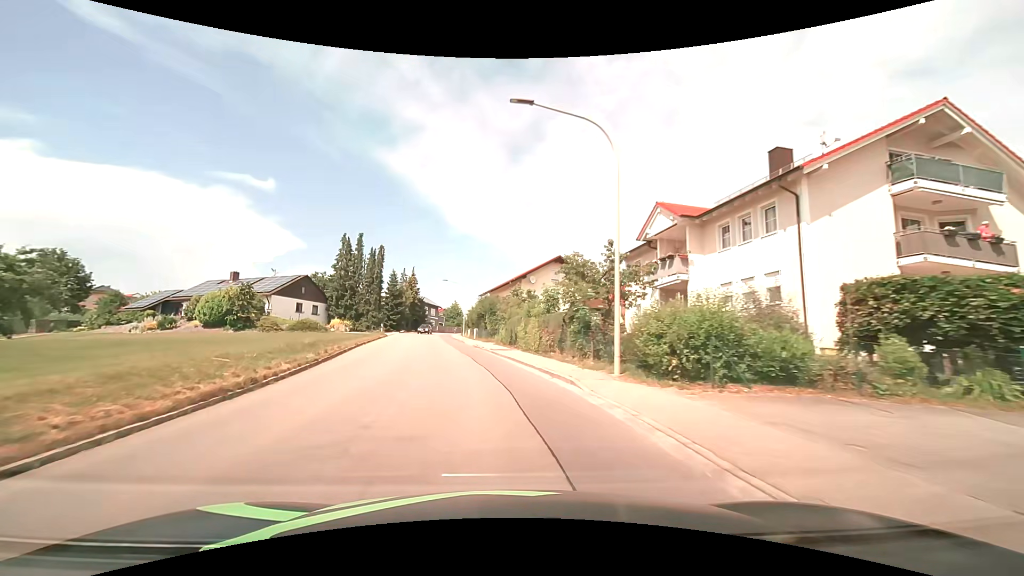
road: tertiary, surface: asphalt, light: Day
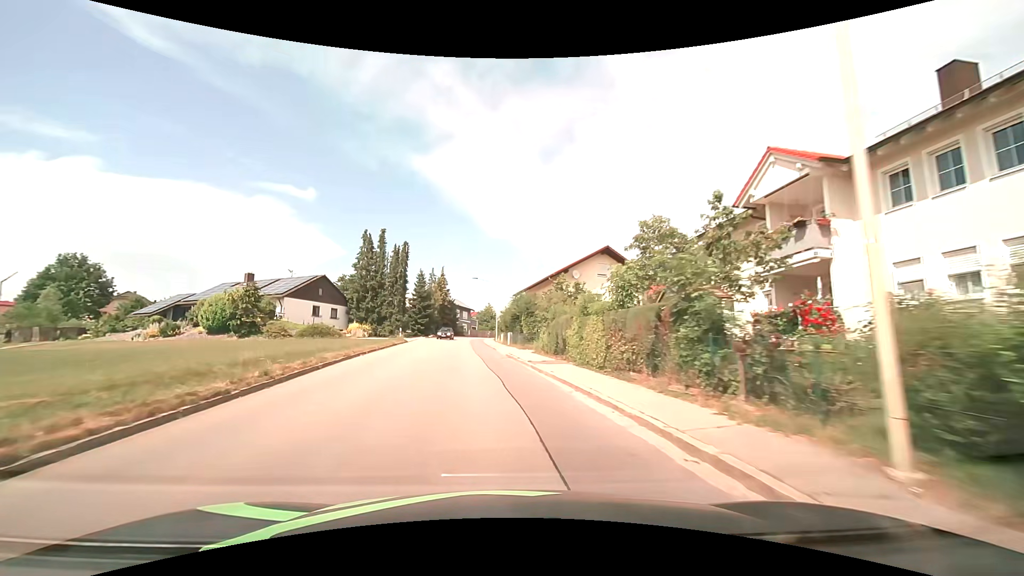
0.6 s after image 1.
(-0.3, +7.9) m; -4°
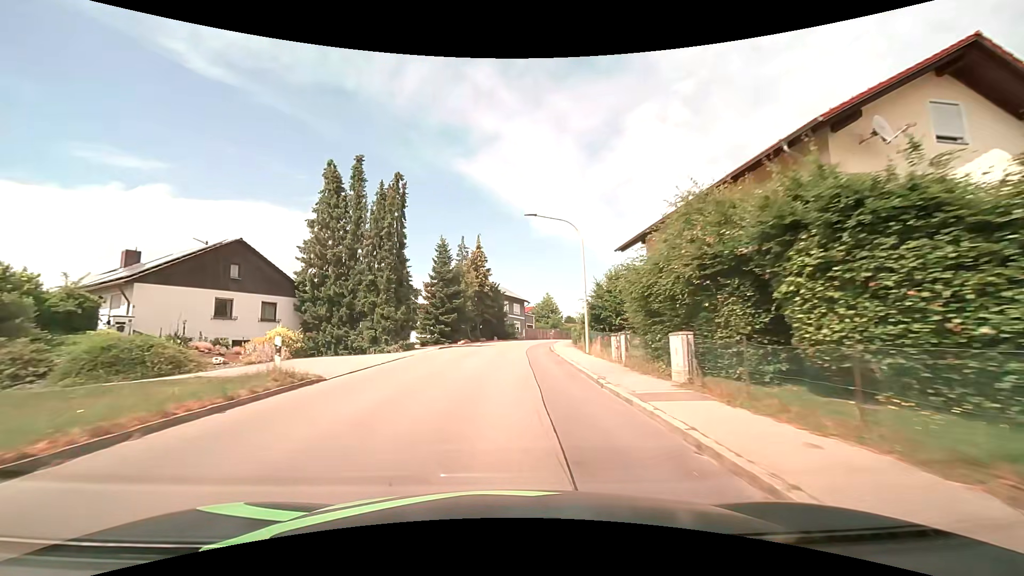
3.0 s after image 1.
(-2.6, +31.5) m; -6°
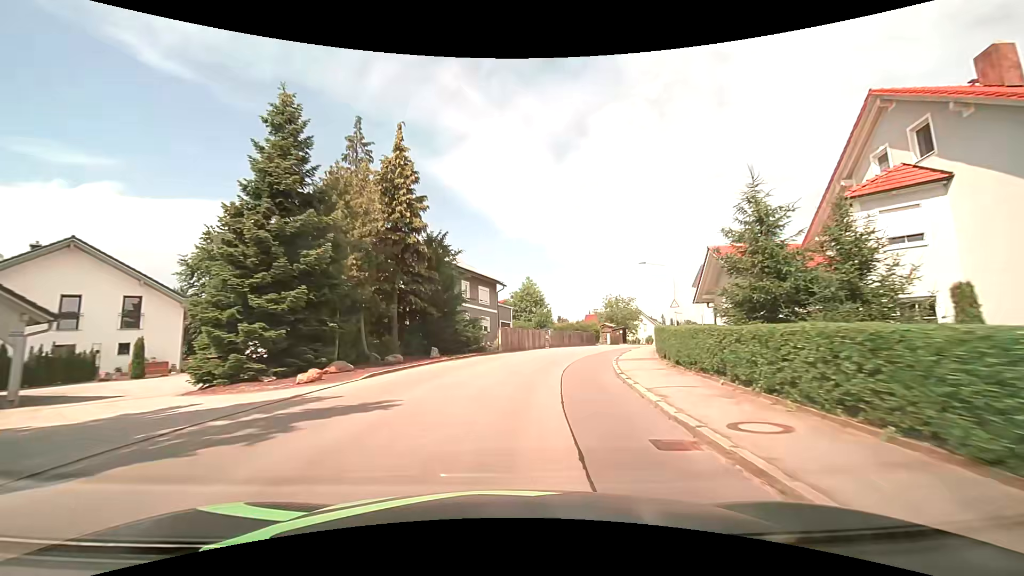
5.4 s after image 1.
(+0.1, +31.8) m; +3°
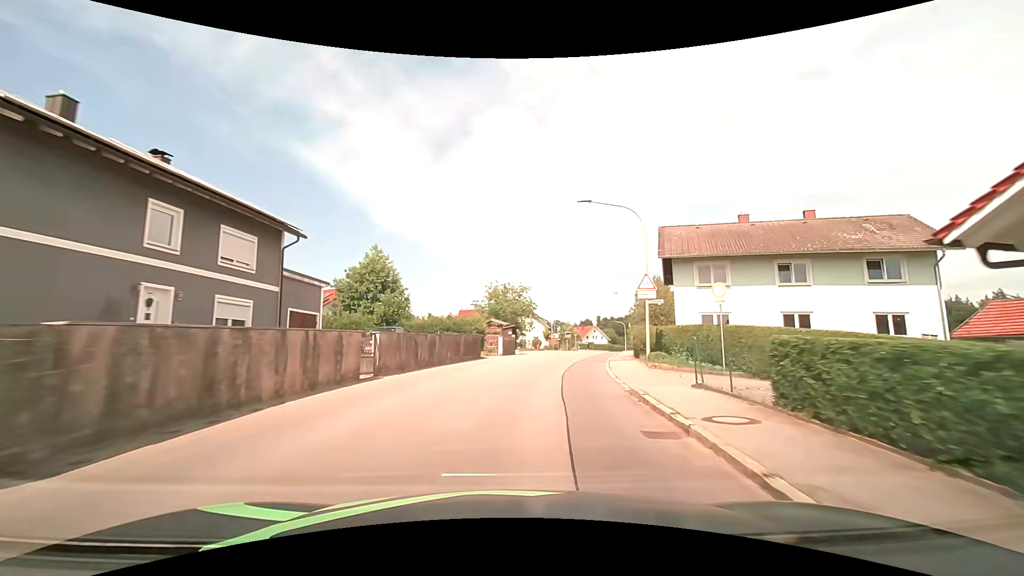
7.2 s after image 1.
(+2.9, +23.5) m; +15°
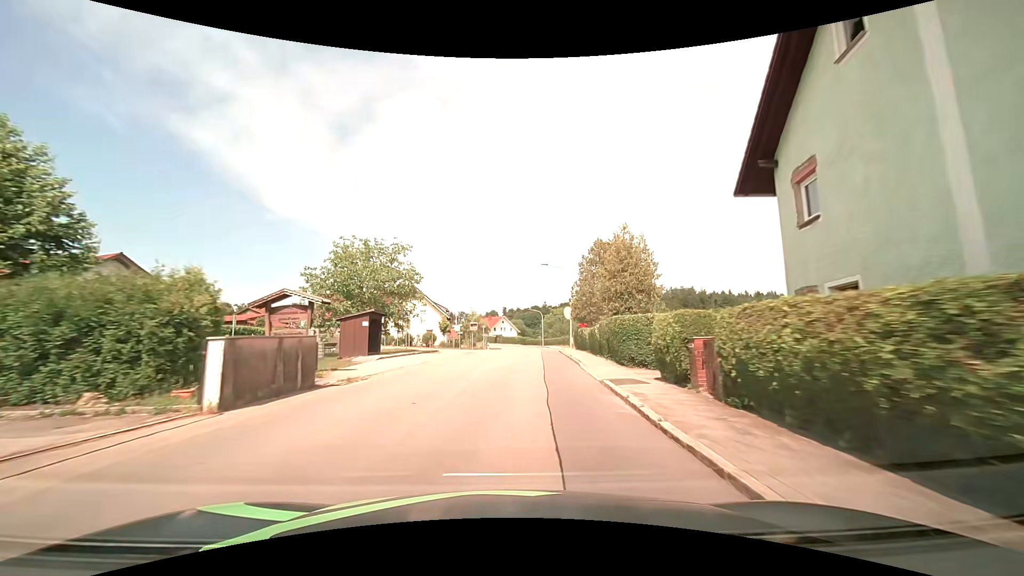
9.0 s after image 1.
(+2.6, +23.8) m; +11°
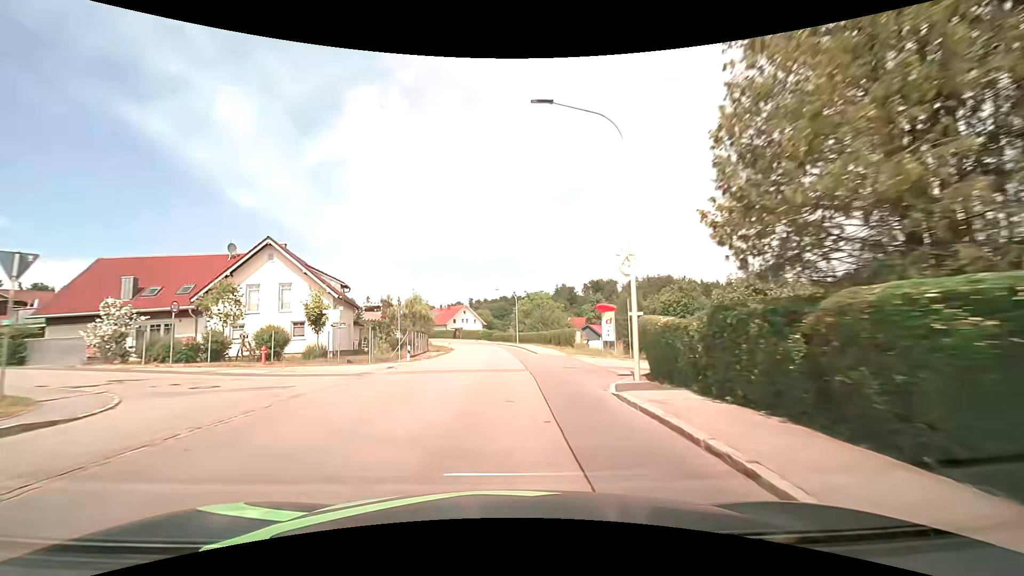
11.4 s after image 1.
(+1.5, +32.3) m; +4°
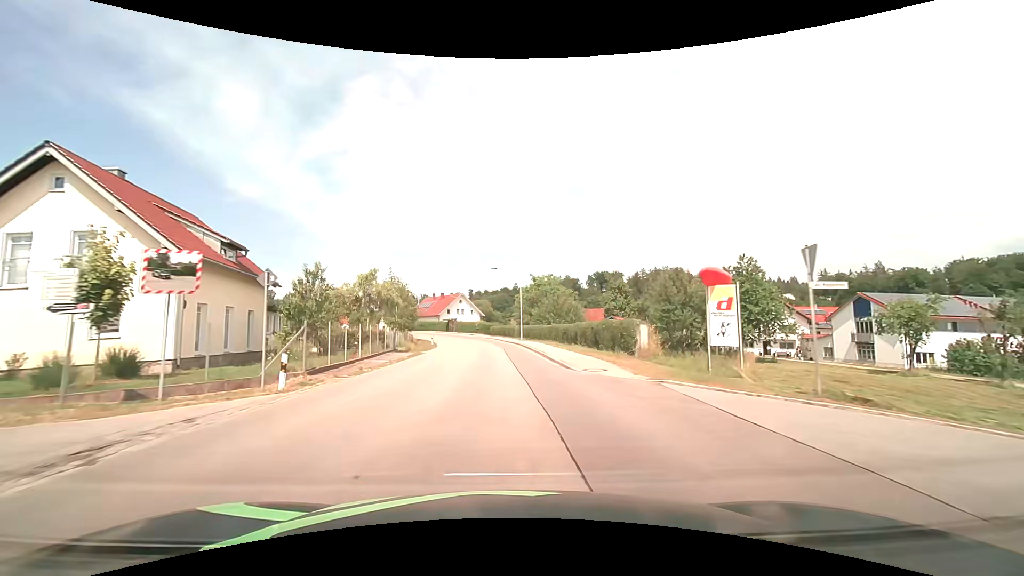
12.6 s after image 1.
(0.0, +16.2) m; 0°
(0, +10) (0, +20) (-1, +30) (-1, +40) (-2, +50) (-4, +60) (-6, +70) (-8, +79) (-11, +89) (-15, +98) m
